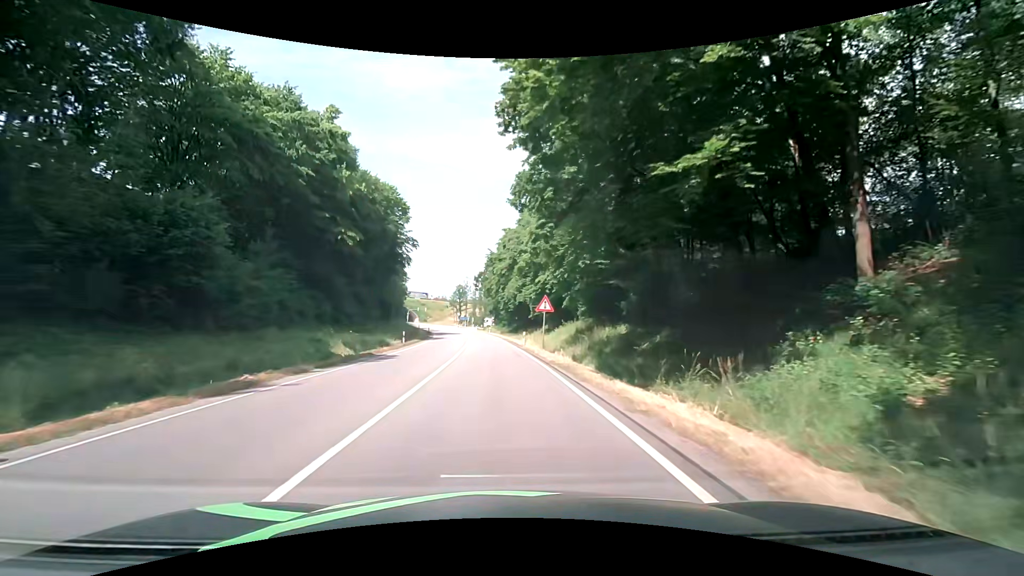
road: primary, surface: asphalt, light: Day
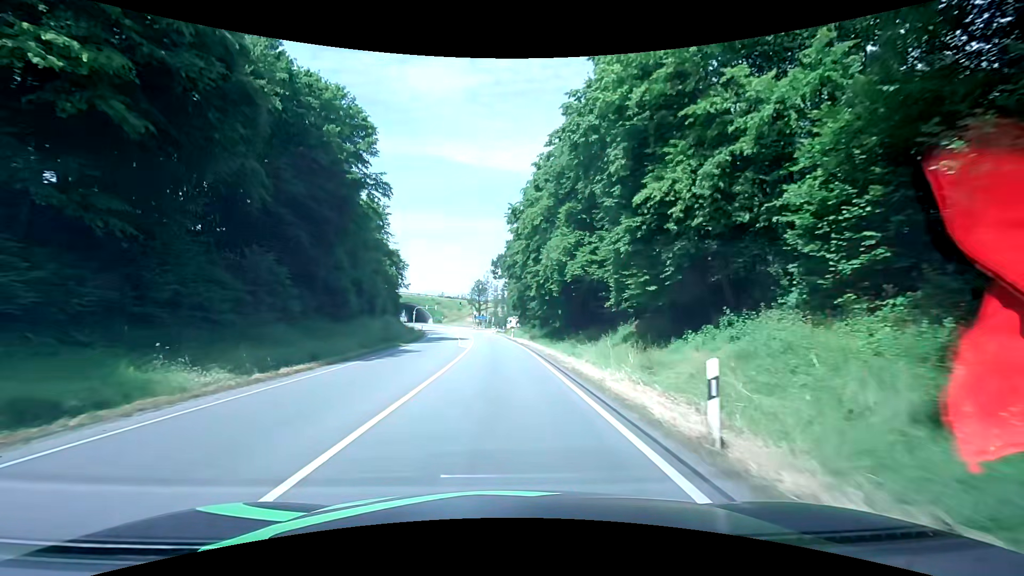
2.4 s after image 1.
(-0.6, +31.9) m; -2°
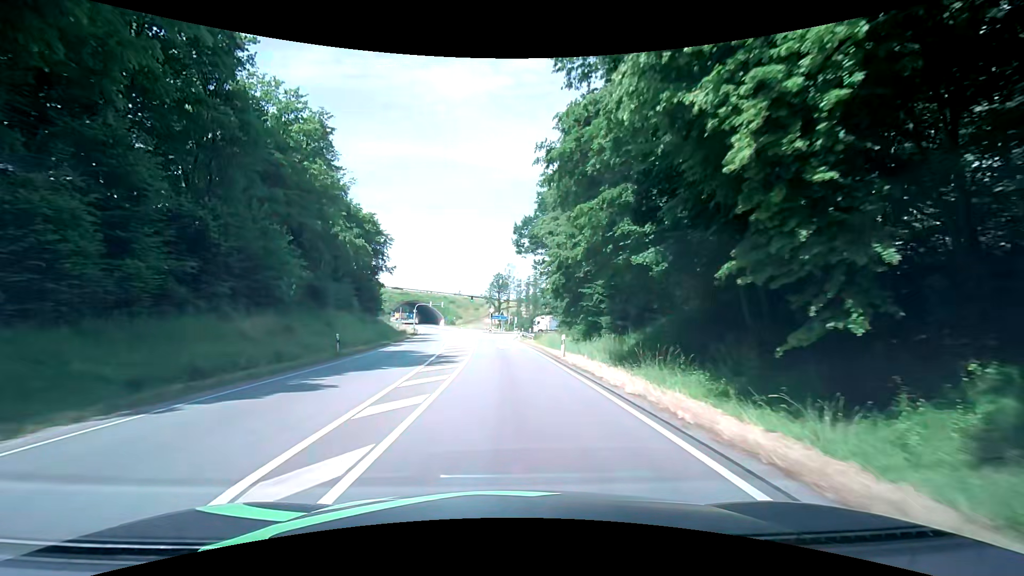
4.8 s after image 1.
(-0.8, +32.4) m; -3°
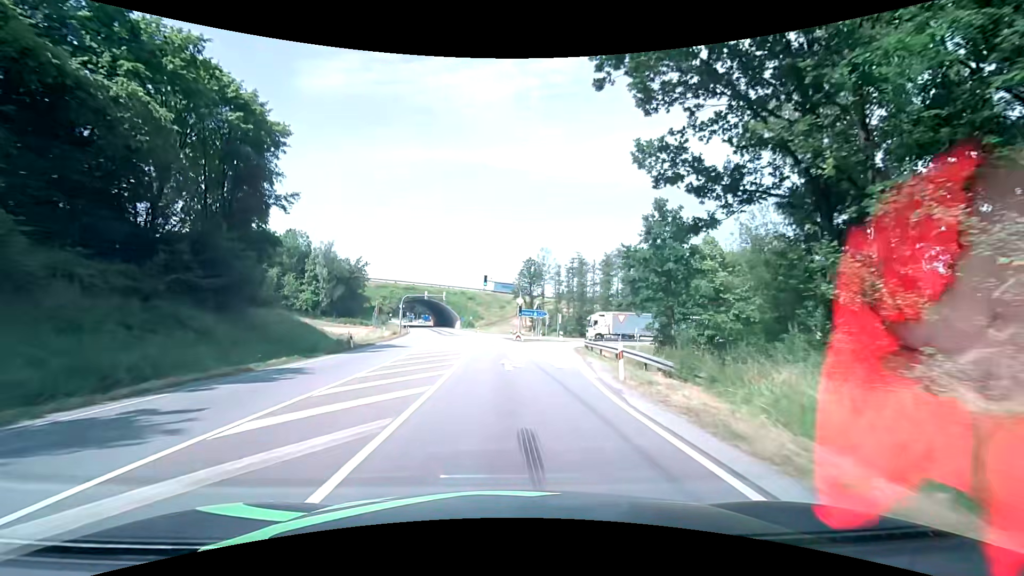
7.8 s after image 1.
(-0.7, +40.4) m; -3°
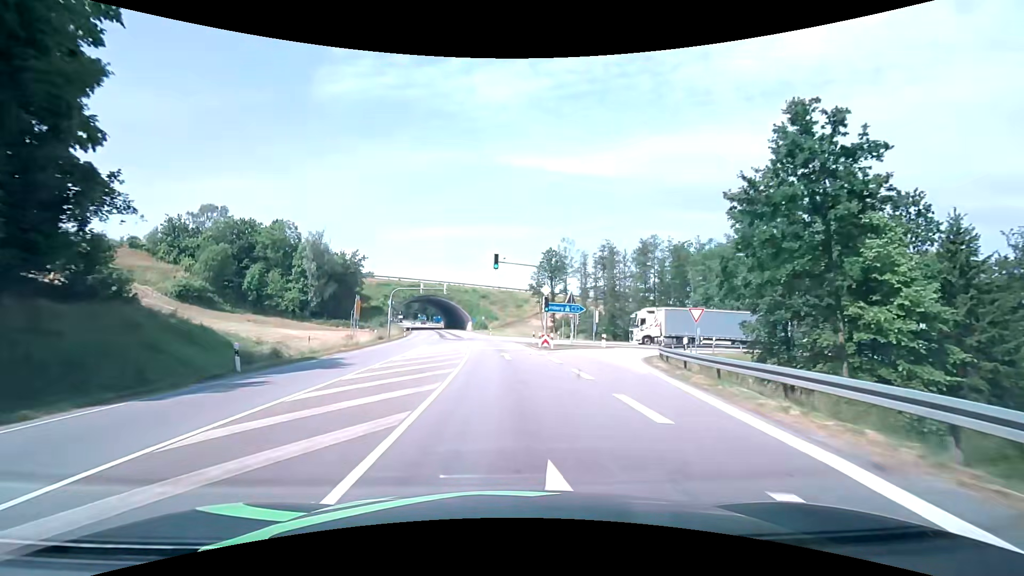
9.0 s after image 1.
(-0.4, +16.1) m; -2°
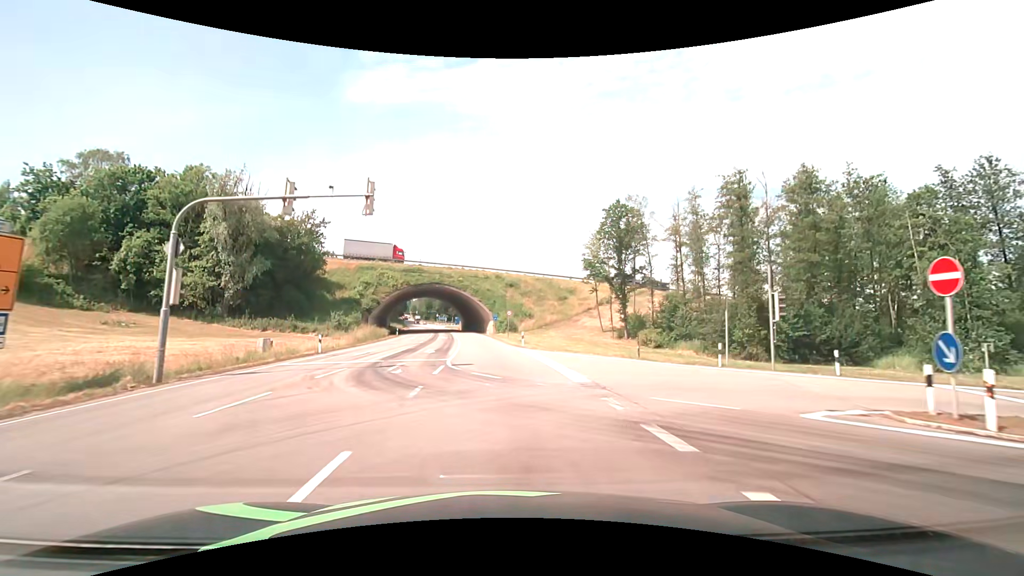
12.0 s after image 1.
(-1.2, +40.0) m; -3°
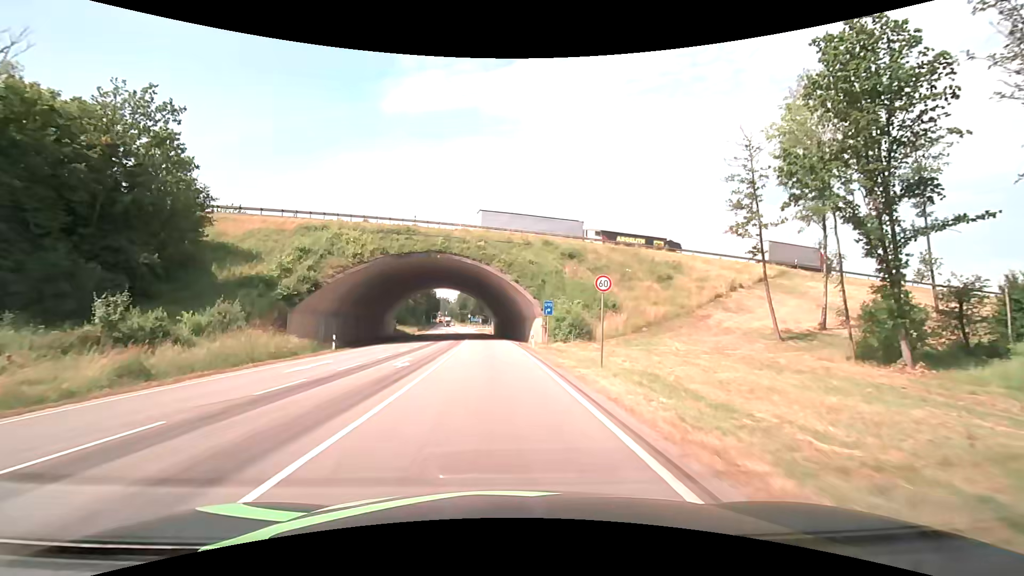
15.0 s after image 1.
(-1.6, +39.2) m; -5°
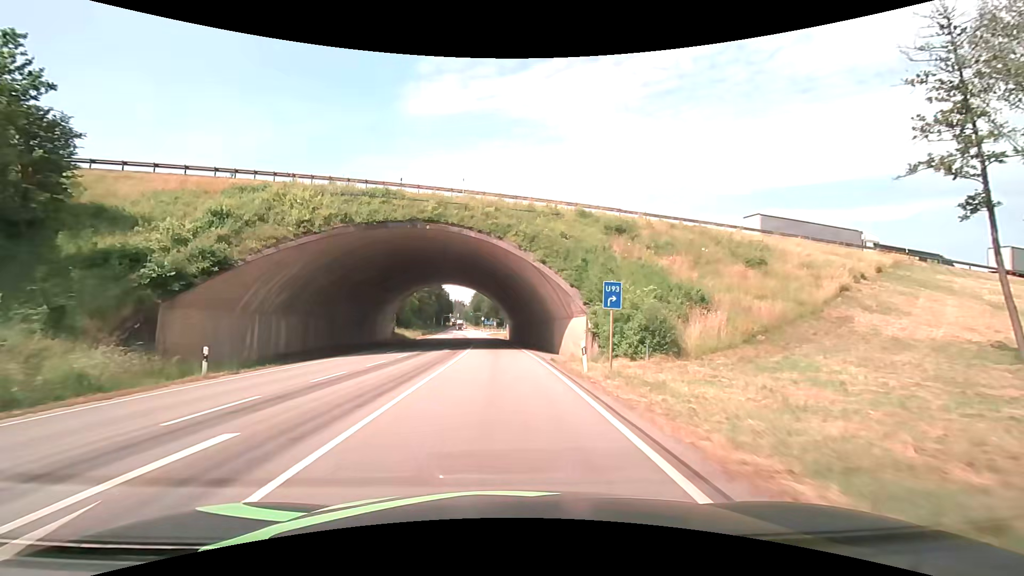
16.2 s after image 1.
(-0.2, +15.3) m; -2°
(0, +10) (0, +20) (-1, +30) (-2, +40) (-3, +50) (-5, +60) (-6, +70) (-7, +80) (-7, +90) (-8, +99) m
